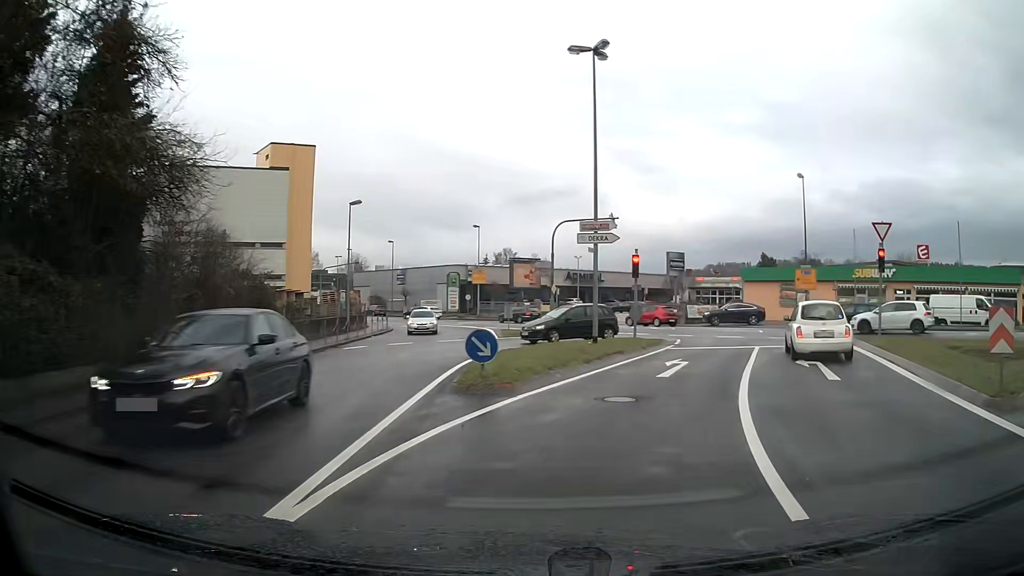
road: tertiary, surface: asphalt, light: Day
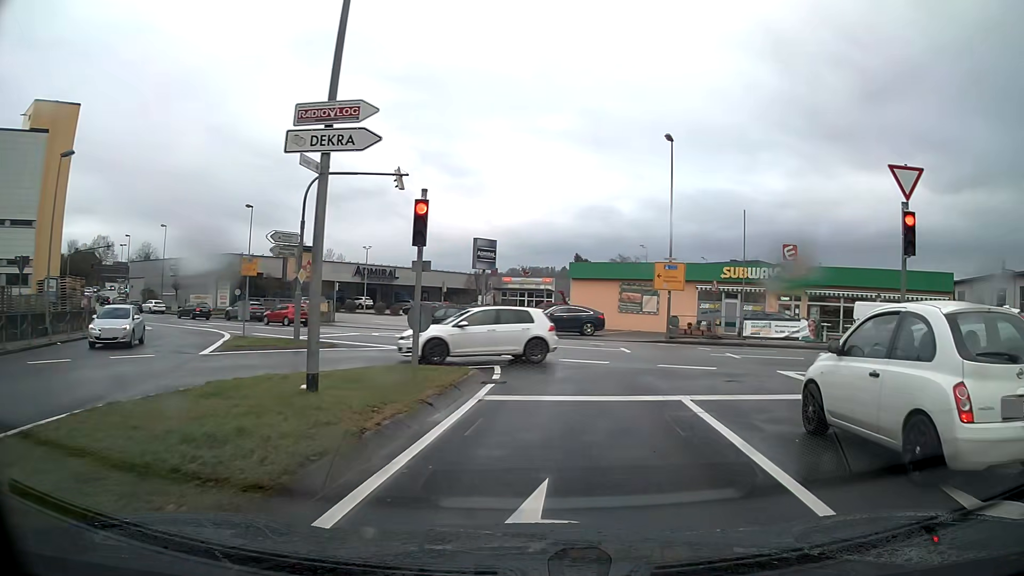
(+1.6, +12.4) m; +15°
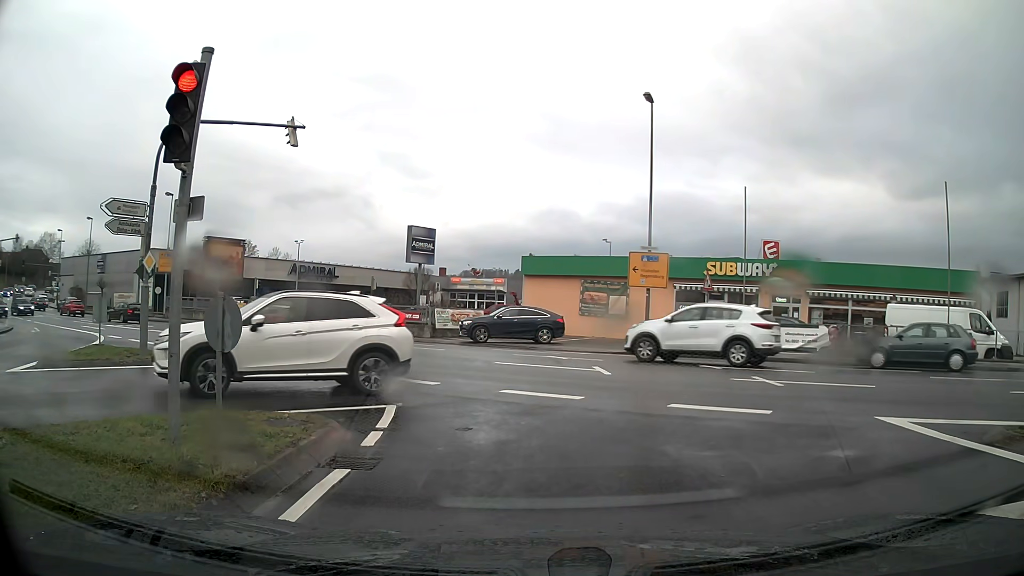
(+0.3, +6.8) m; +3°
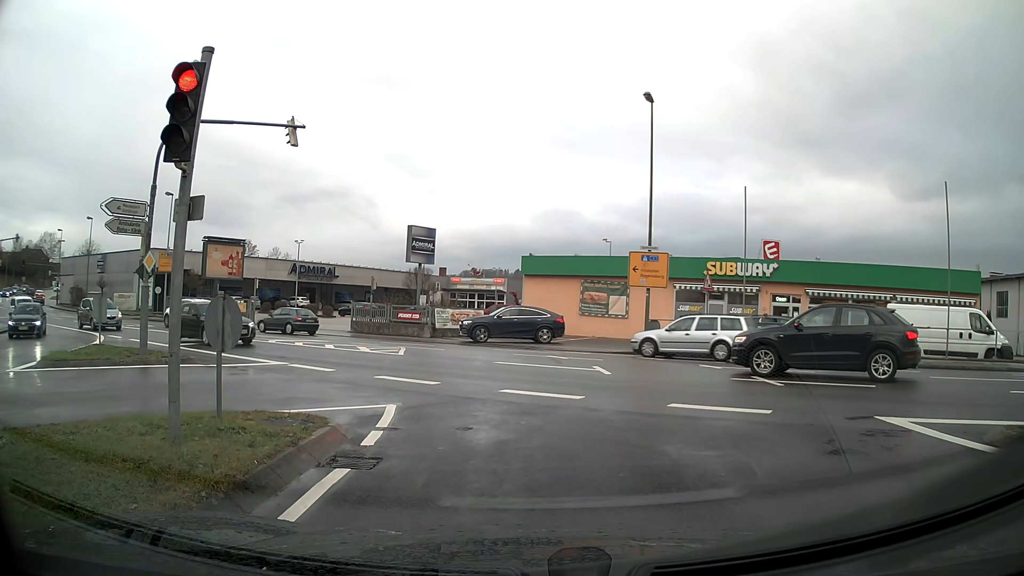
(0.0, +0.1) m; 0°
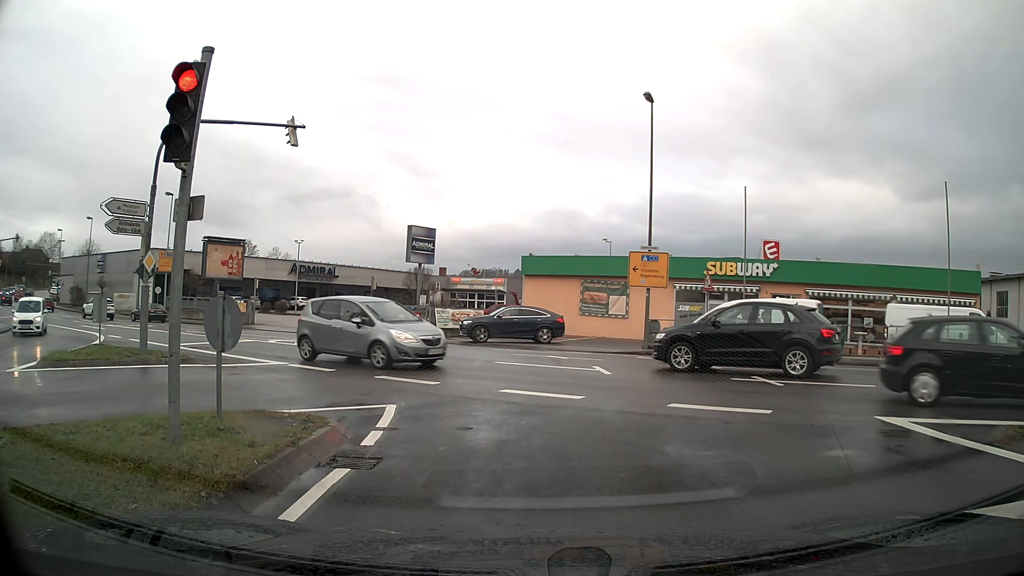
(0.0, 0.0) m; 0°
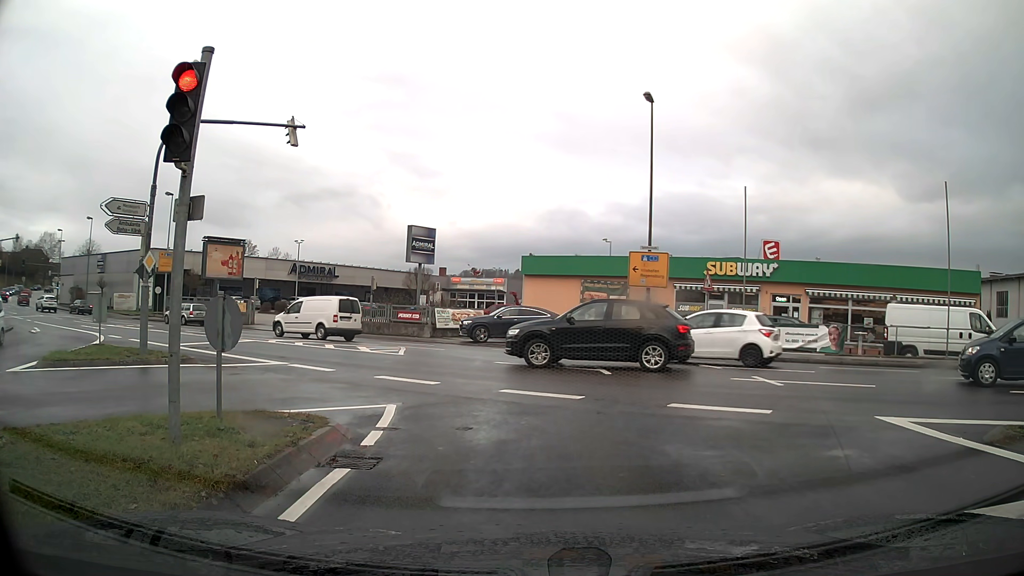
(0.0, 0.0) m; 0°
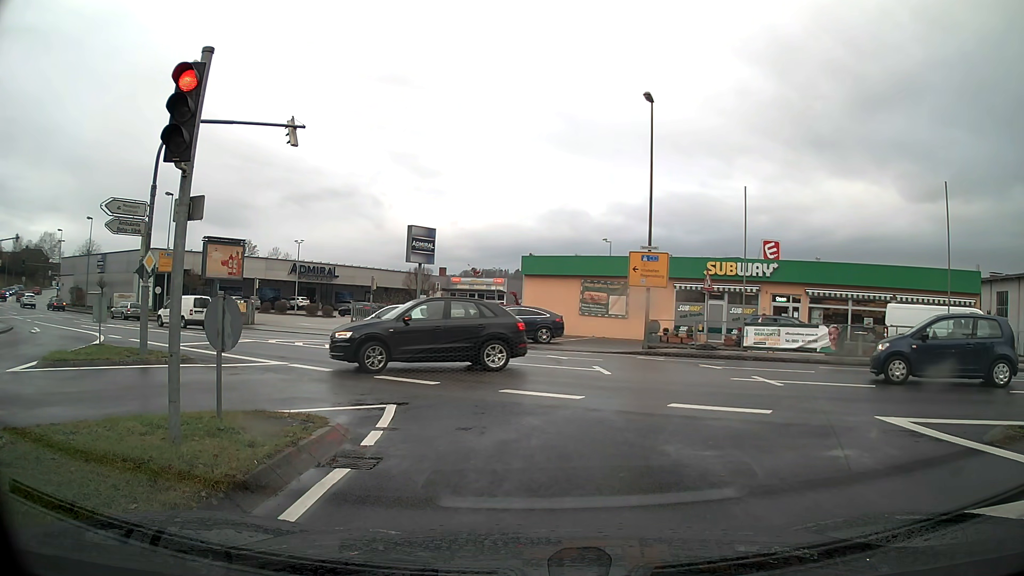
(0.0, 0.0) m; 0°
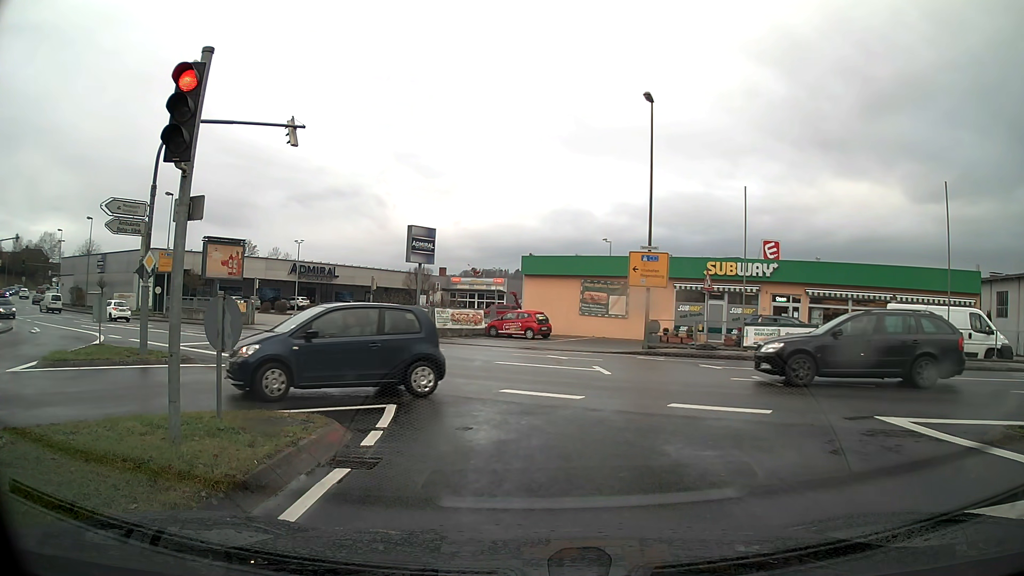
(0.0, 0.0) m; 0°
